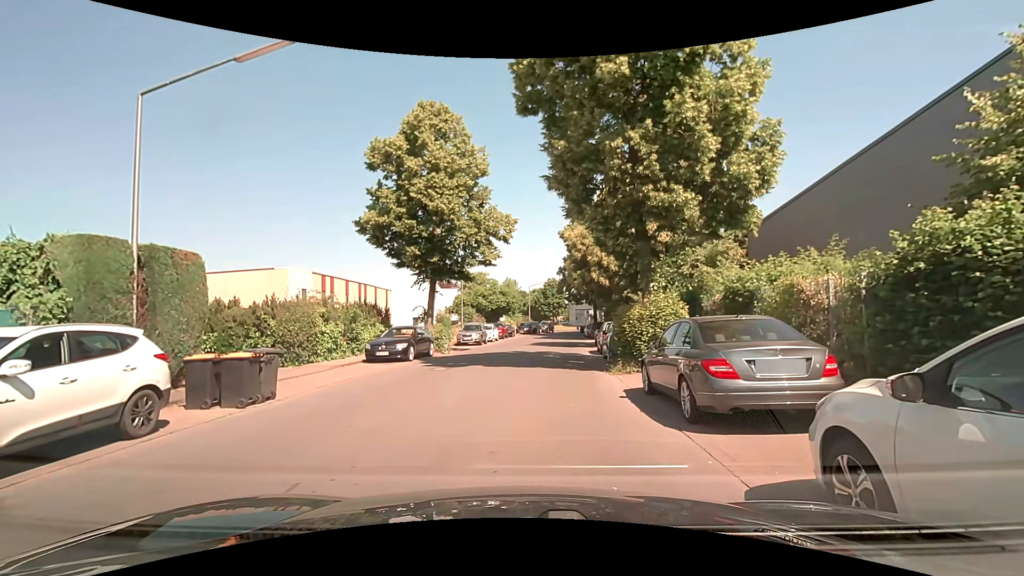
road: unclassified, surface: asphalt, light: Day
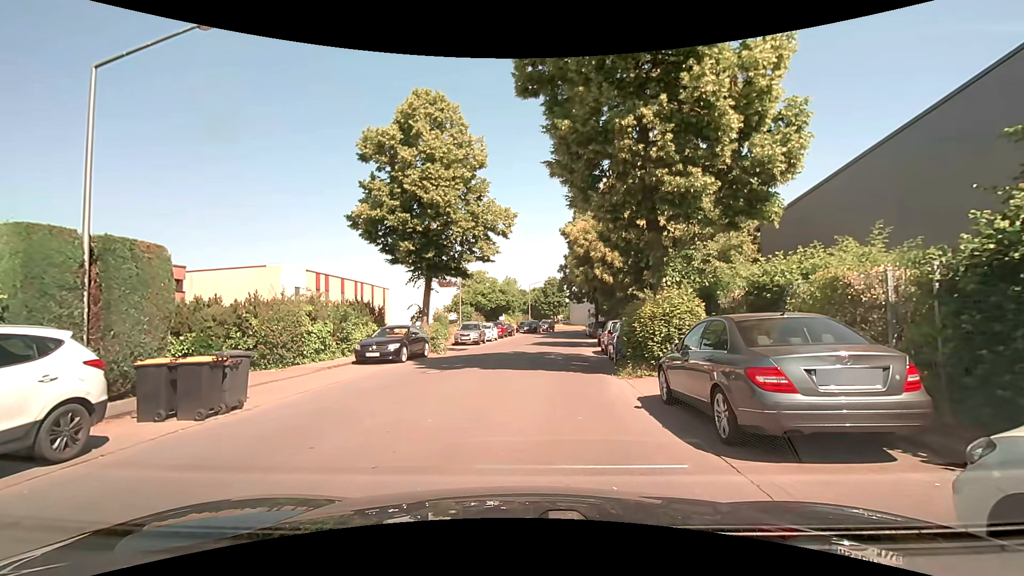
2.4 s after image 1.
(0.0, +1.2) m; 0°
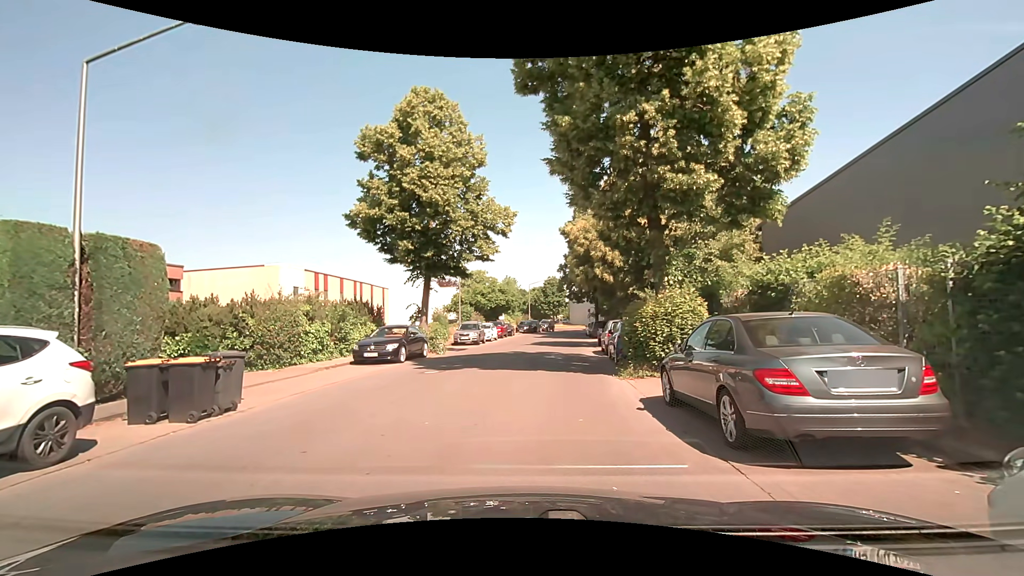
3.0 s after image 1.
(0.0, +0.2) m; 0°
